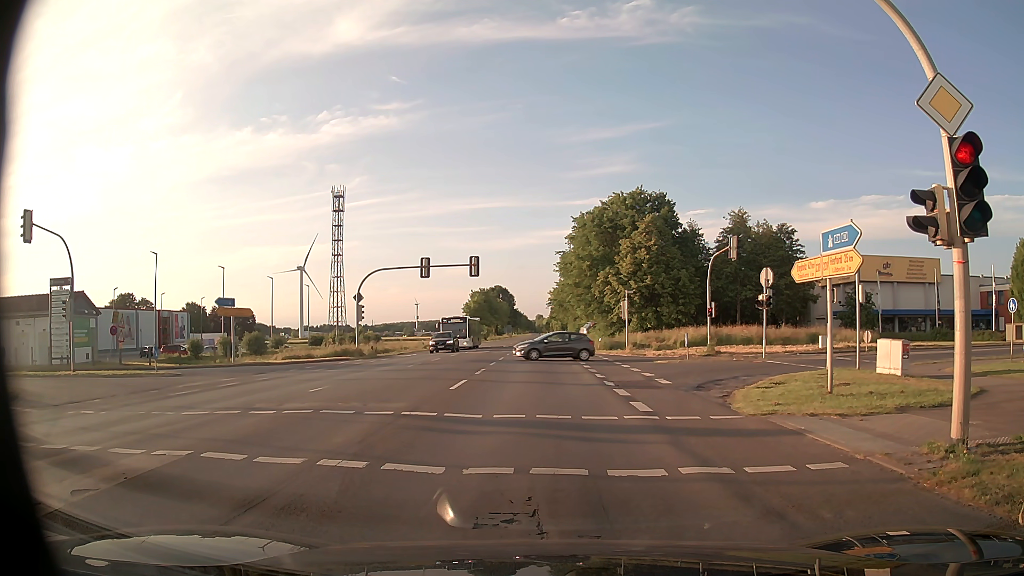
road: primary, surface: asphalt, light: Day
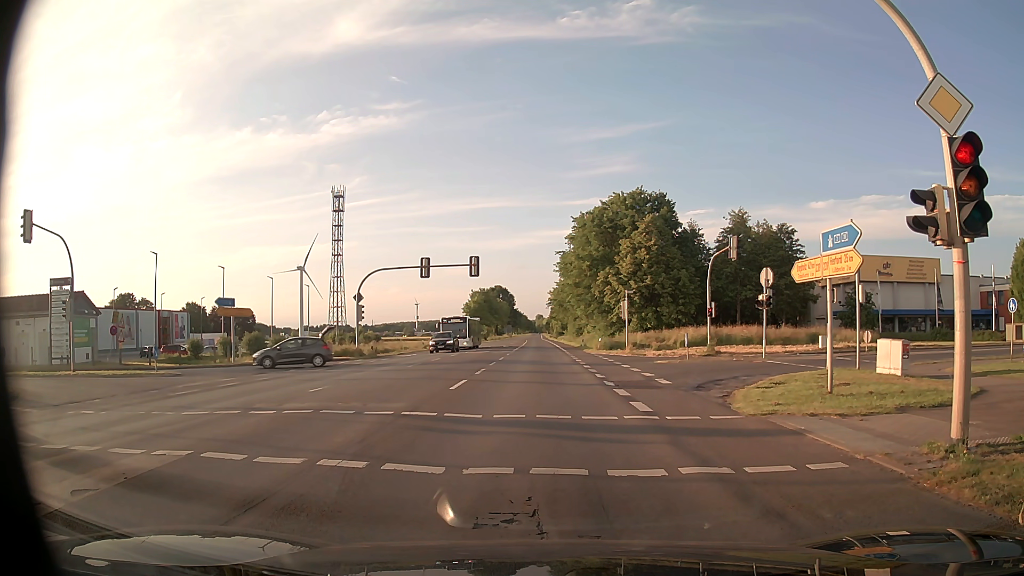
(0.0, 0.0) m; 0°
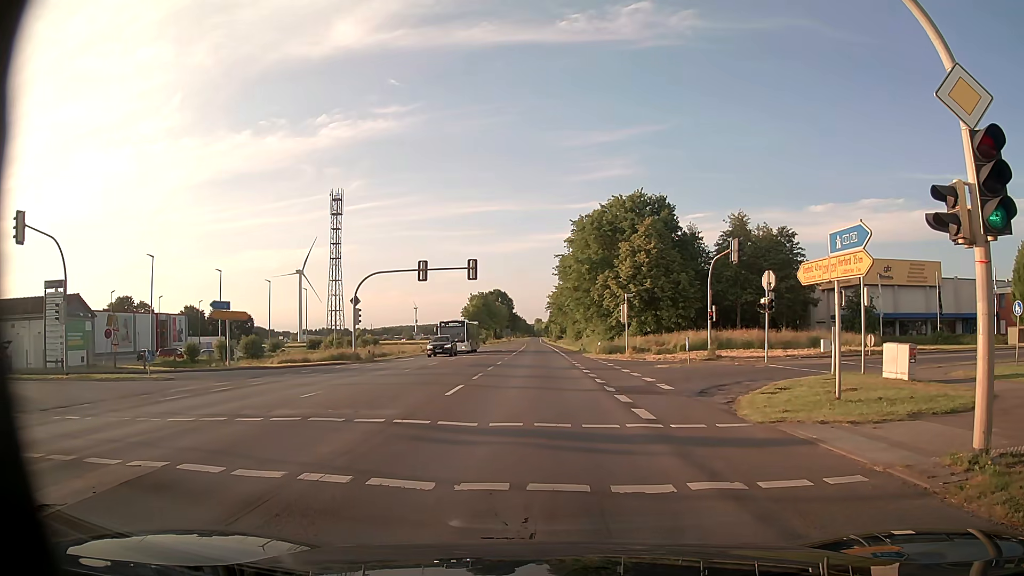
(0.0, +0.6) m; 0°
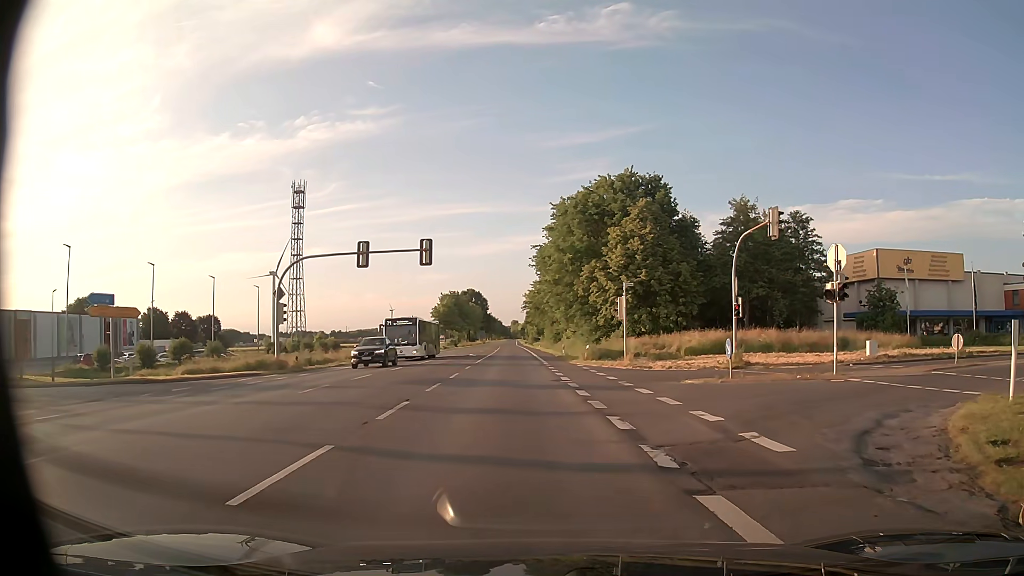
(+0.4, +10.7) m; +3°
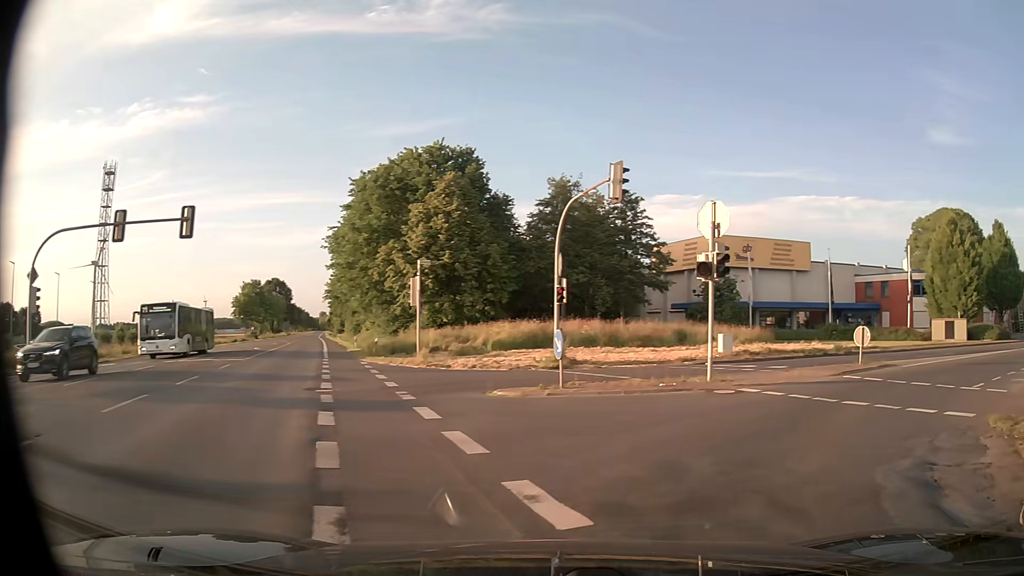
(+0.8, +6.7) m; +16°
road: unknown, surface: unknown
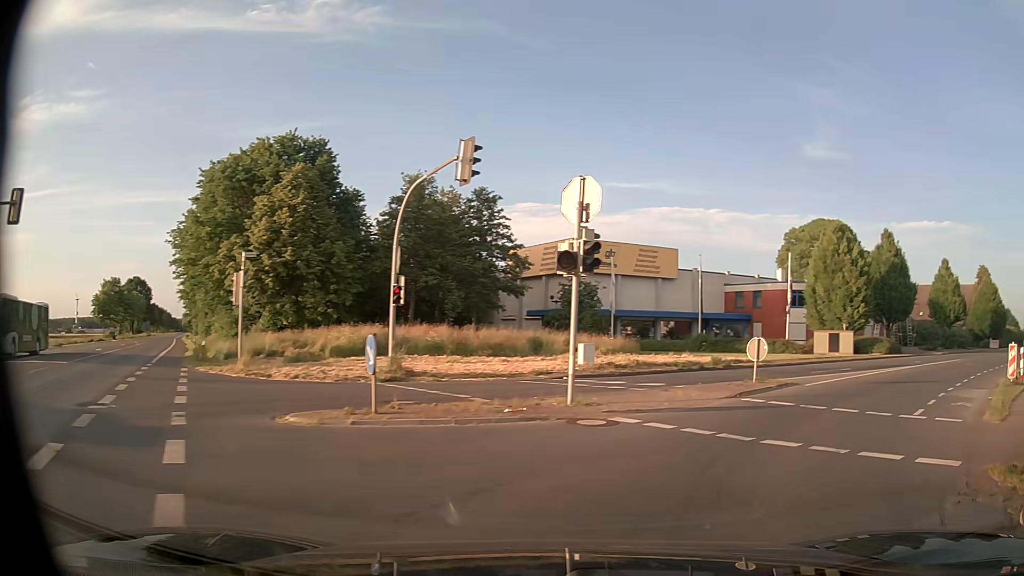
(+0.3, +3.6) m; +11°
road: unclassified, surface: asphalt
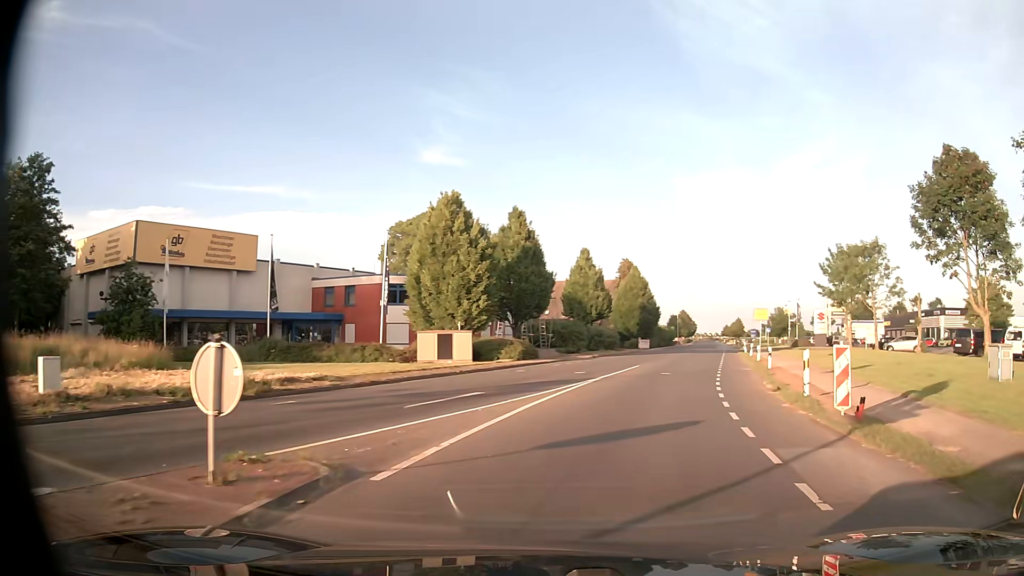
(+4.2, +11.5) m; +35°
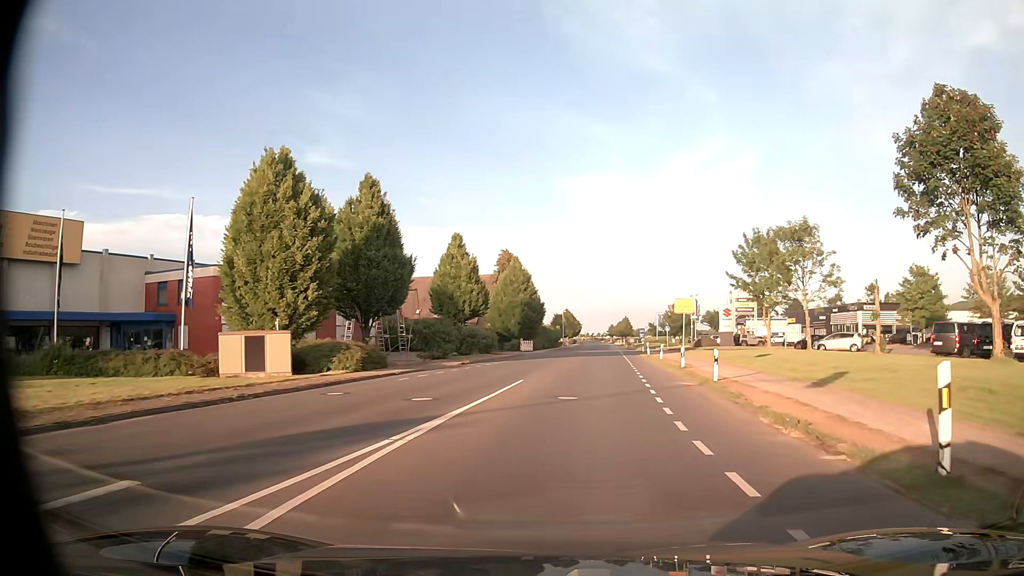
(+1.0, +10.4) m; +10°
(0, +10) (+1, +20) (+2, +30) (+3, +40) (+4, +50) (+5, +60) (+6, +70) (+7, +80) (+8, +90) (+9, +100) m
